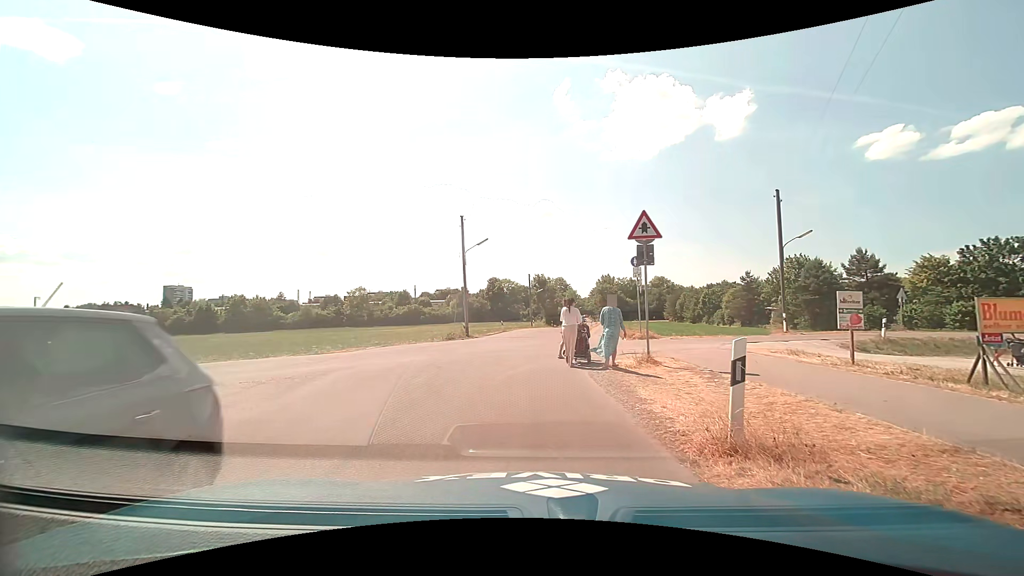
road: unclassified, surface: asphalt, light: Day
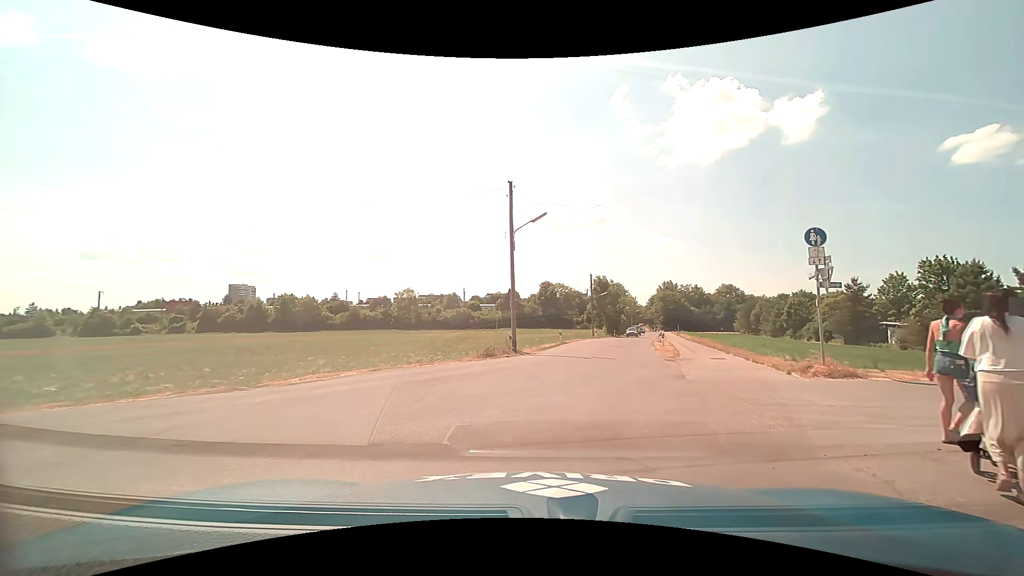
(-1.3, +11.0) m; -7°
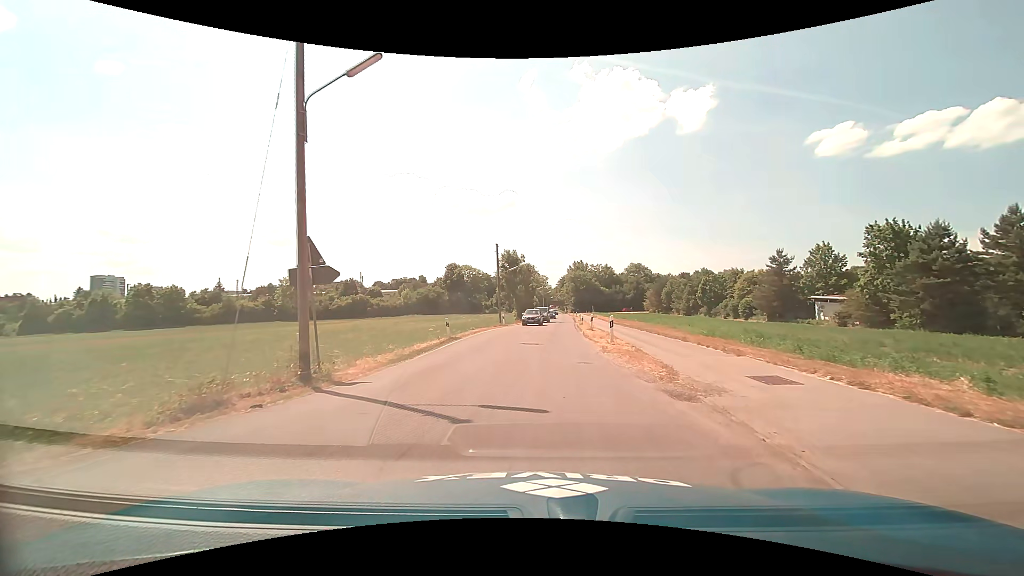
(+1.7, +14.3) m; +11°
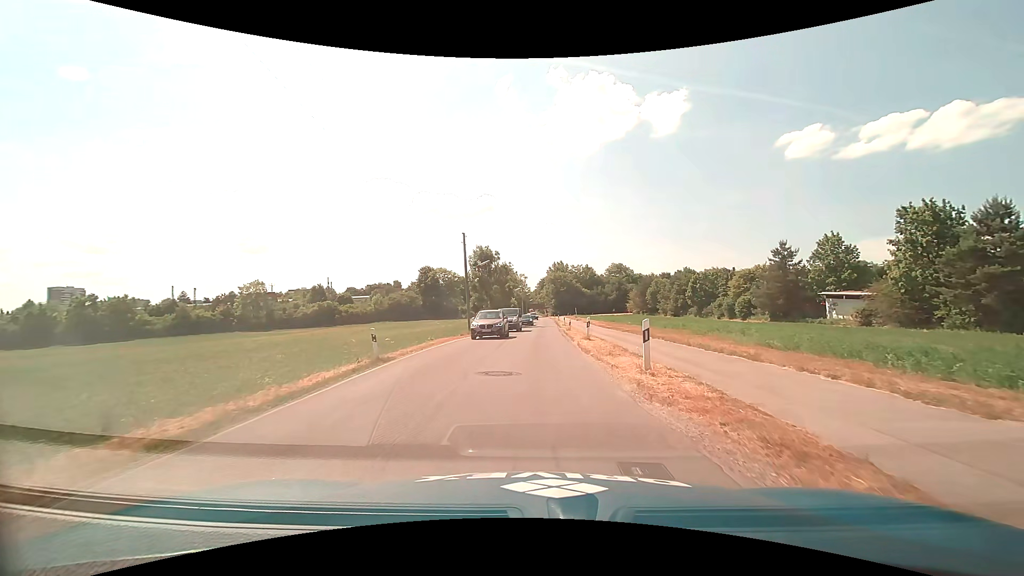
(0.0, +8.9) m; +2°
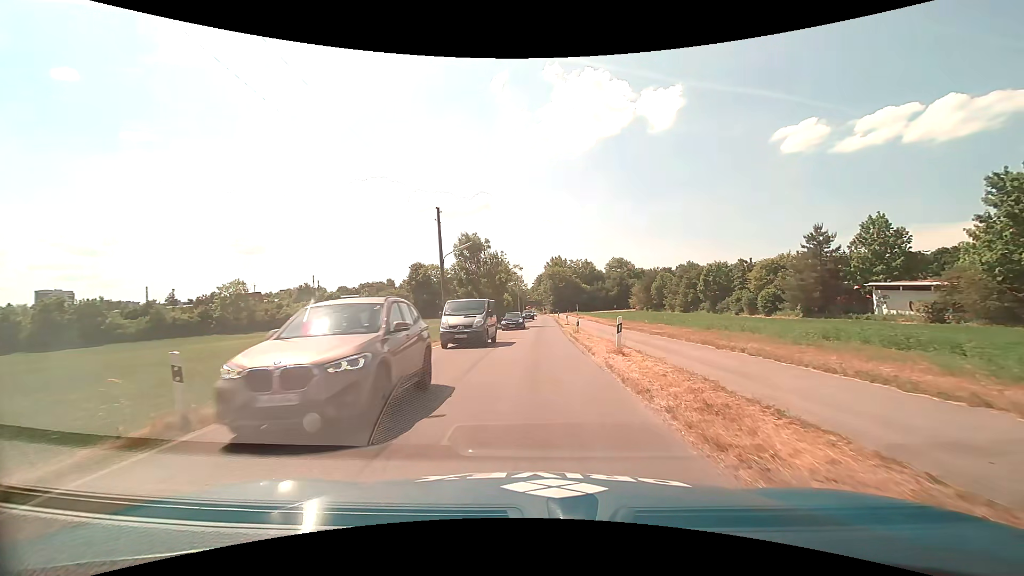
(0.0, +9.0) m; 0°
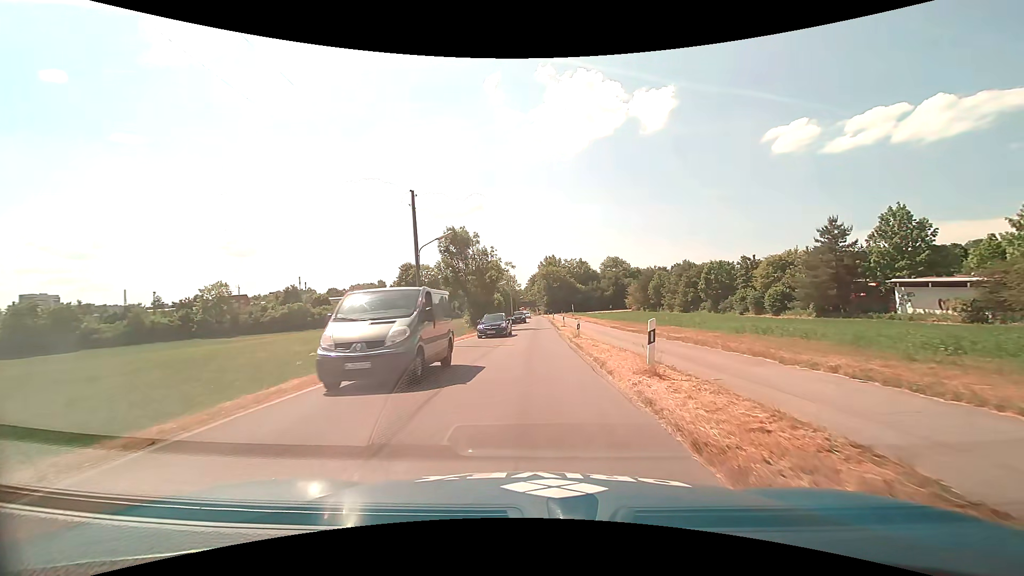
(0.0, +4.5) m; +1°
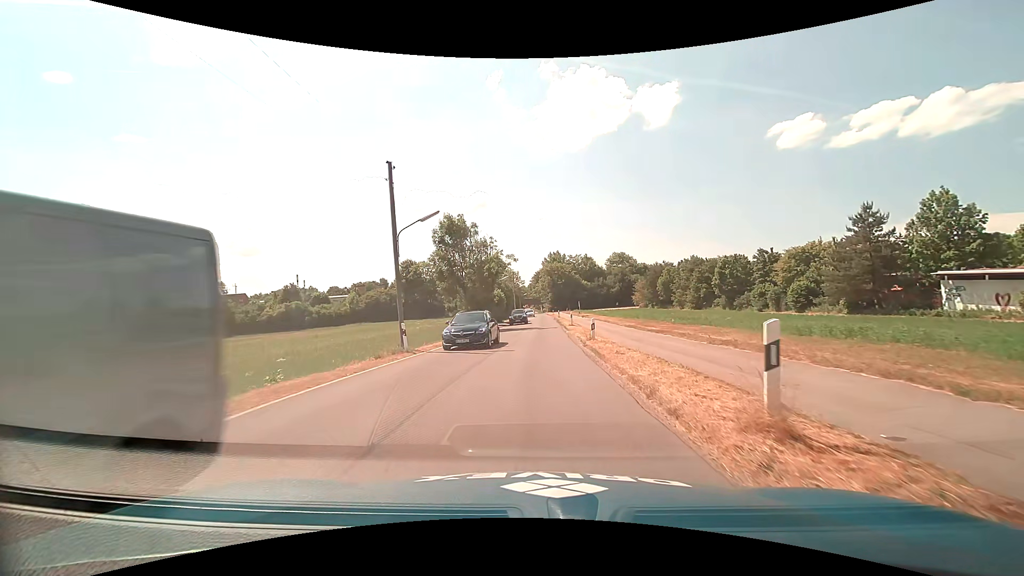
(-0.1, +4.6) m; -1°
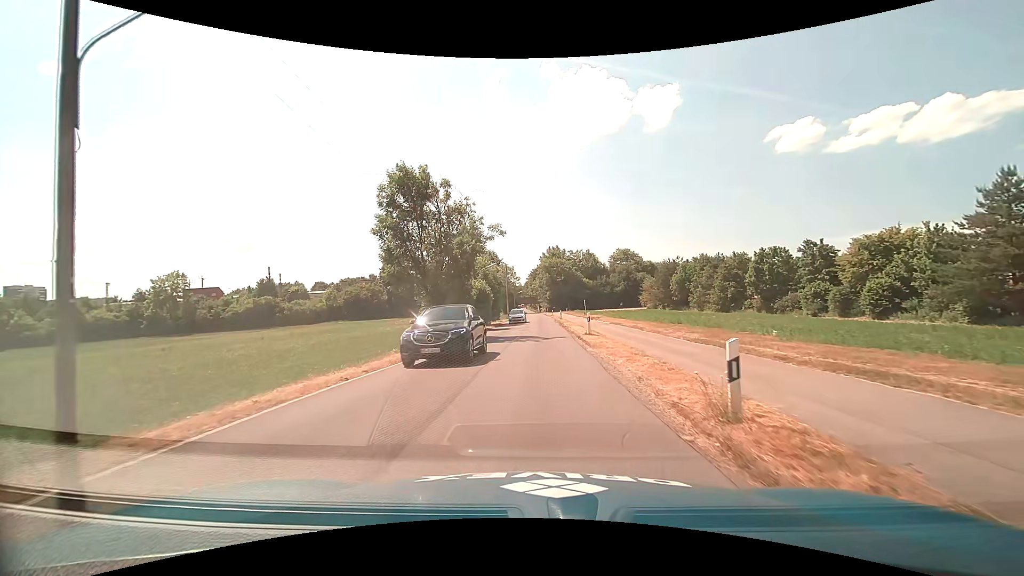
(0.0, +14.6) m; 0°
(0, +10) (0, +20) (+1, +30) (+1, +40) (+1, +50) (+1, +60) (+1, +70) (+1, +80) (+1, +90) (+1, +100) m
